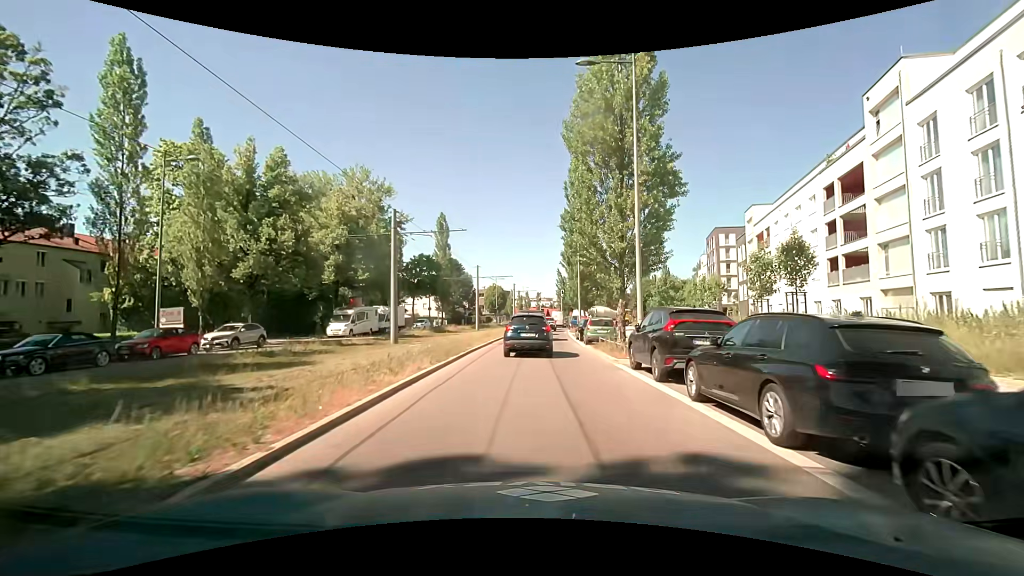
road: secondary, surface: asphalt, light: Day
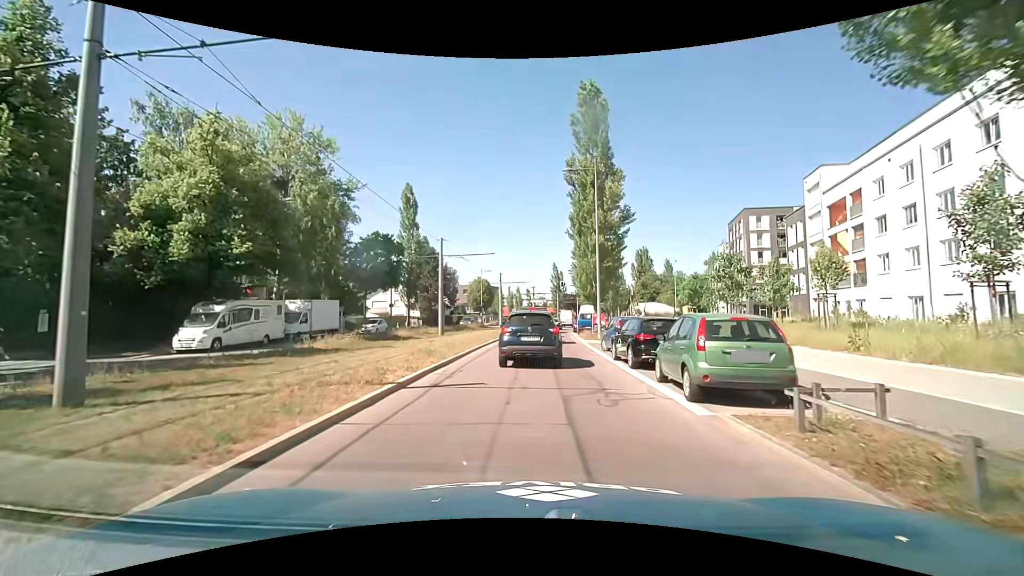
(+0.2, +17.6) m; +1°
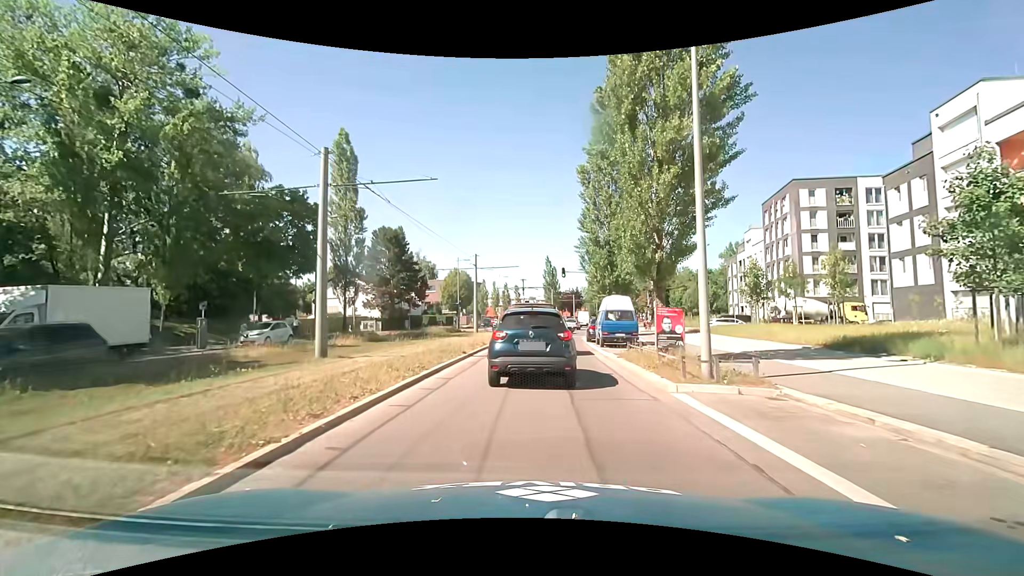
(+0.2, +18.9) m; +2°
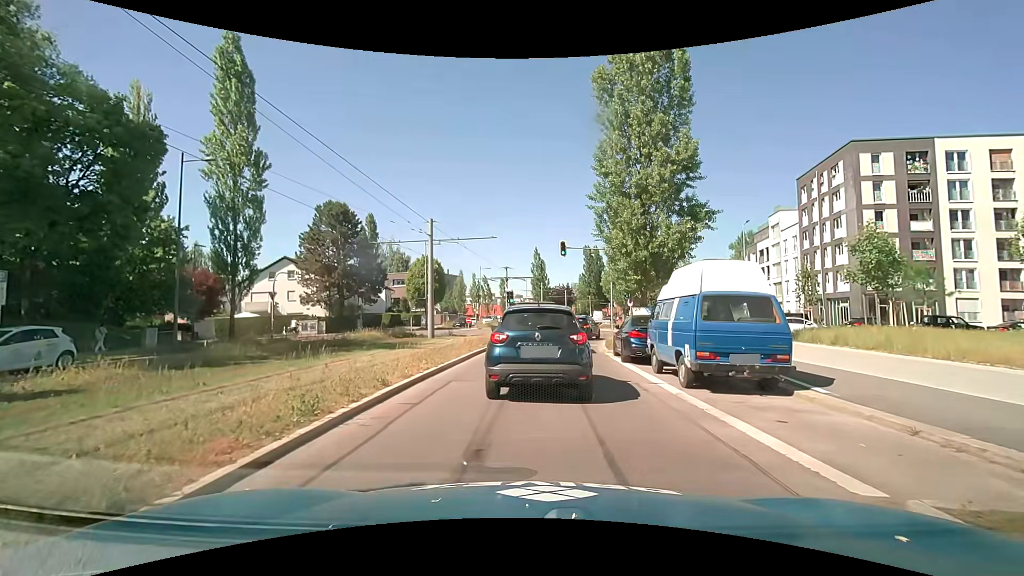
(0.0, +14.7) m; 0°
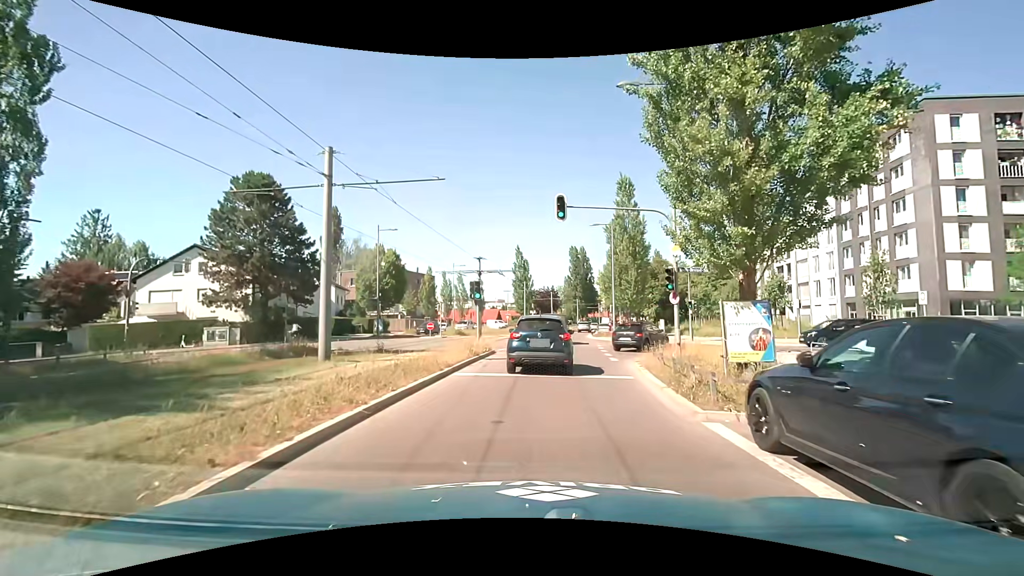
(+0.6, +13.0) m; +3°
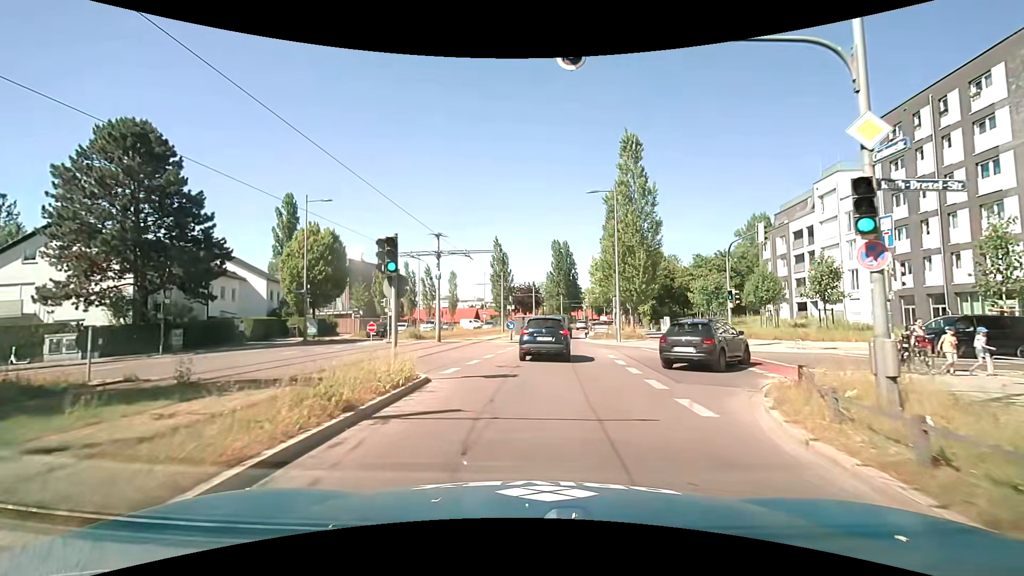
(+0.3, +11.7) m; +2°
(0, +10) (+1, +20) (+2, +30) (+3, +40) (+4, +50) (+5, +60) (+6, +70) (+8, +80) (+10, +89) (+12, +99) m
